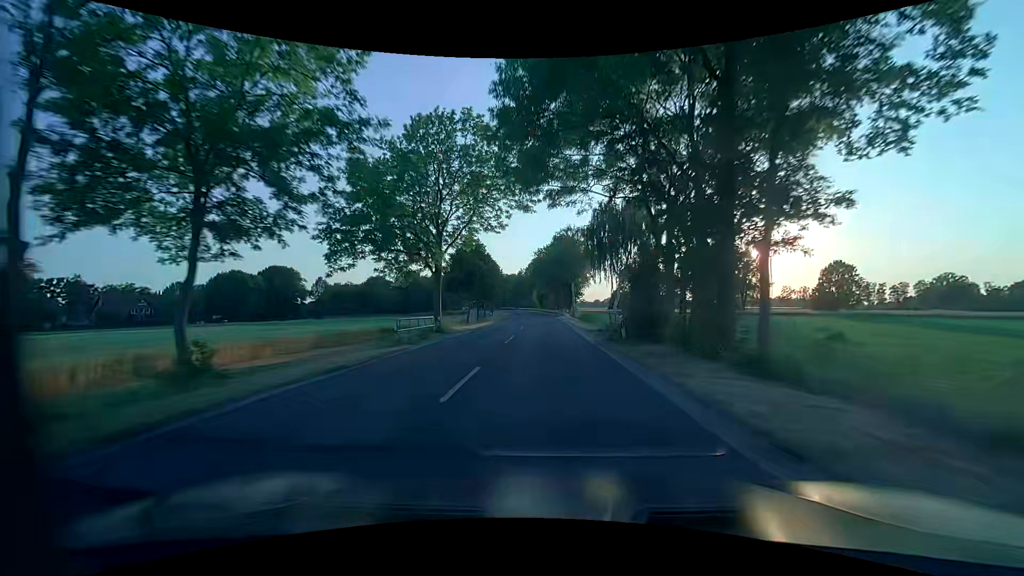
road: secondary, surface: asphalt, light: Day
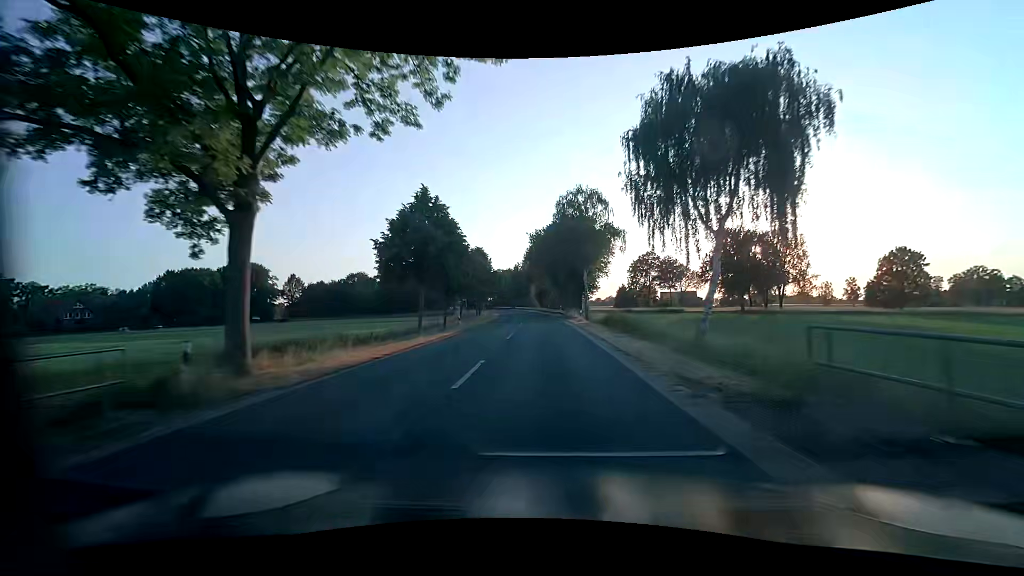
(-0.1, +22.5) m; 0°
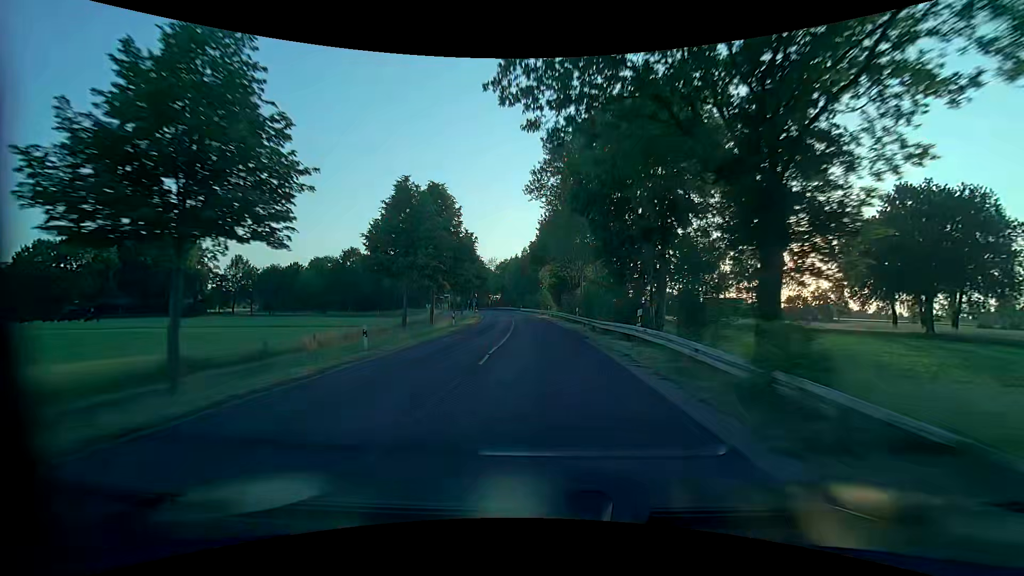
(-0.4, +44.9) m; -2°
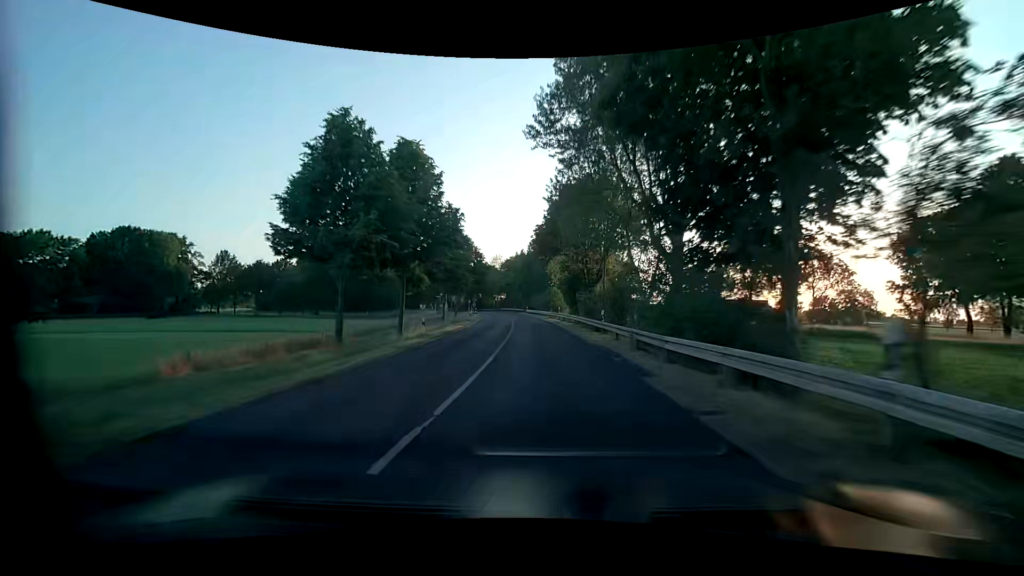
(-0.1, +11.2) m; -1°
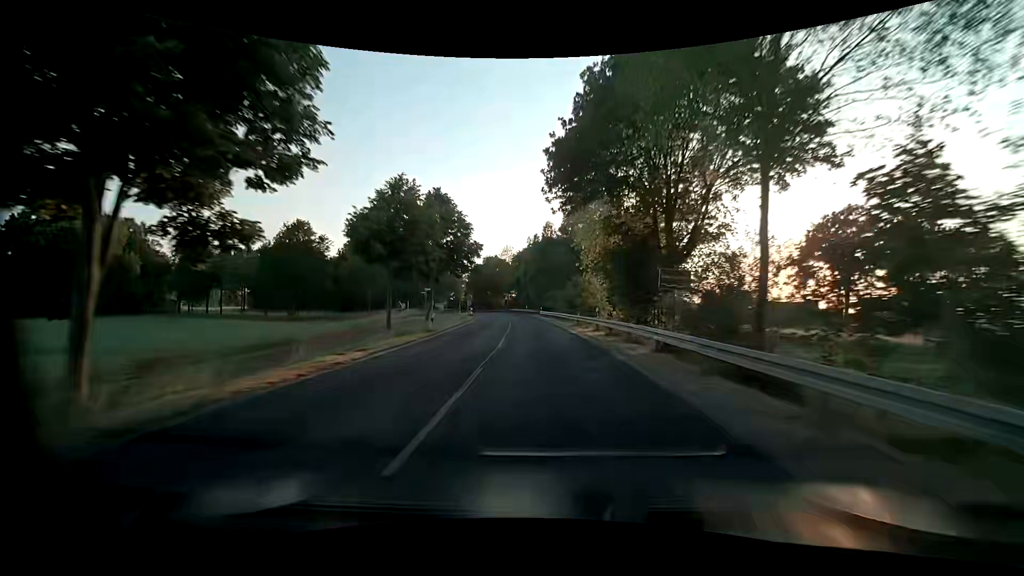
(-0.3, +22.5) m; -1°
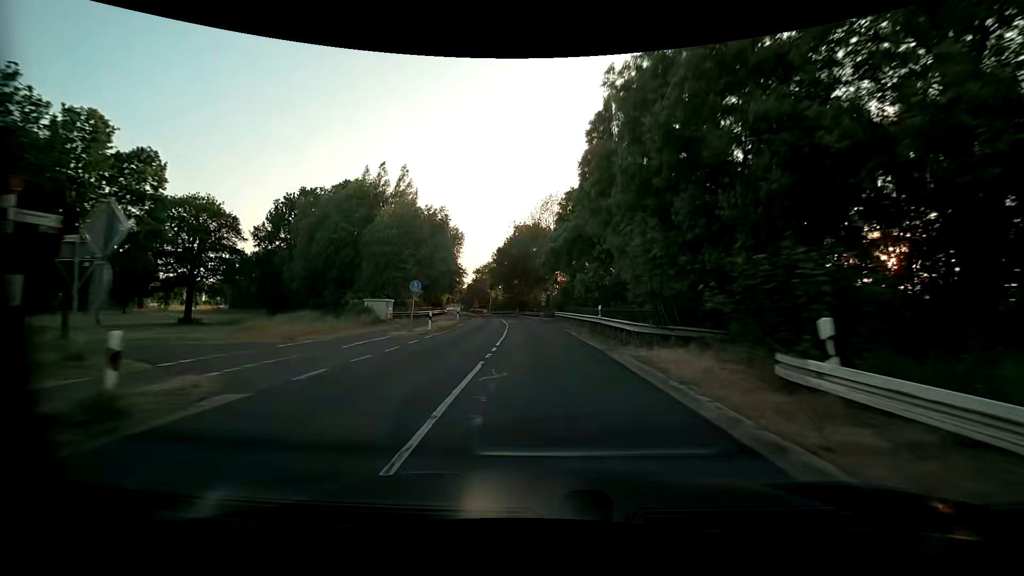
(-3.5, +56.1) m; -7°
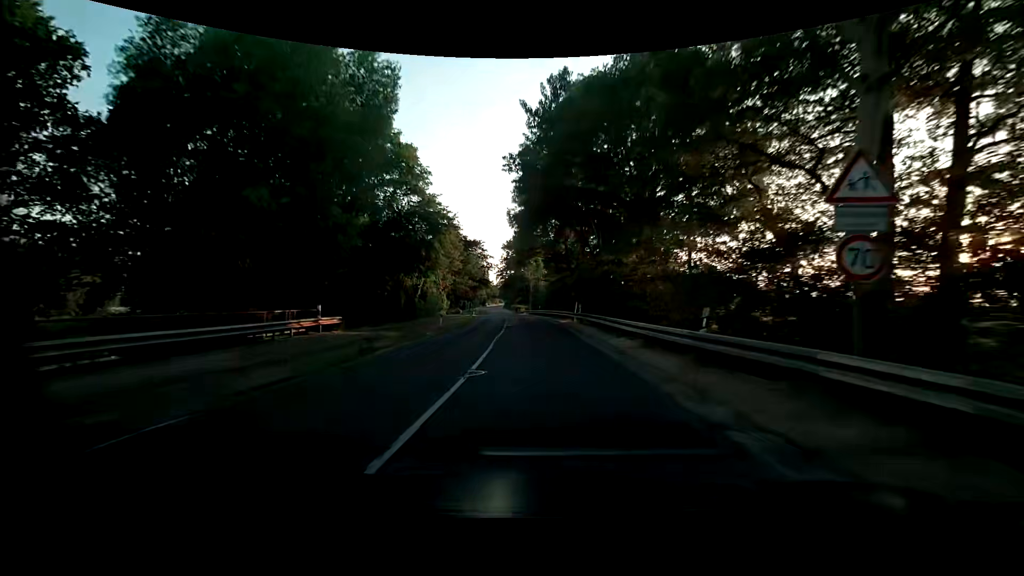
(-3.2, +56.2) m; -7°
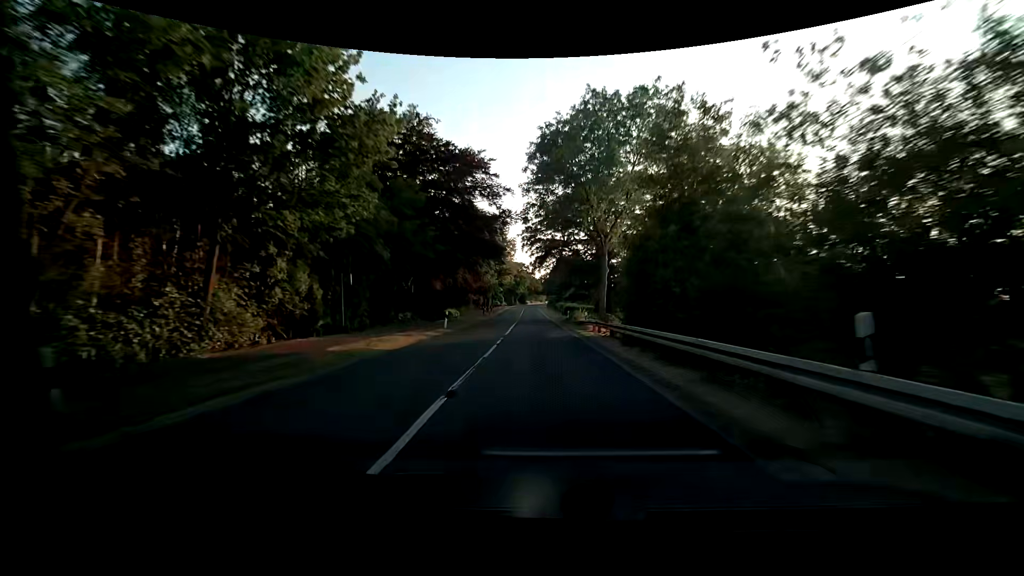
(-2.7, +56.6) m; -5°
(0, +10) (0, +20) (-1, +30) (-1, +40) (-1, +50) (-2, +60) (-2, +70) (-2, +80) (-3, +90) (-3, +100) m
